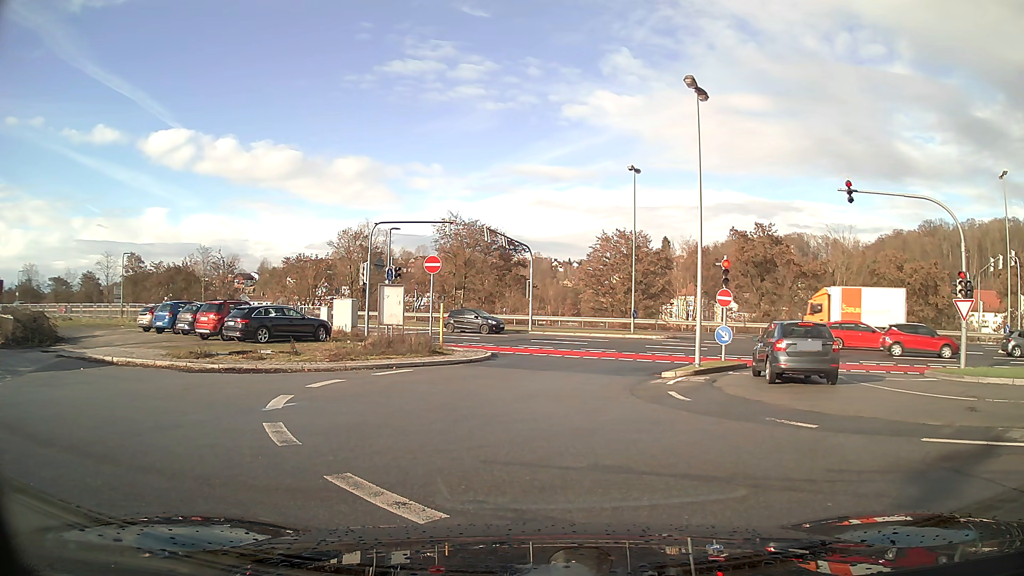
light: Day
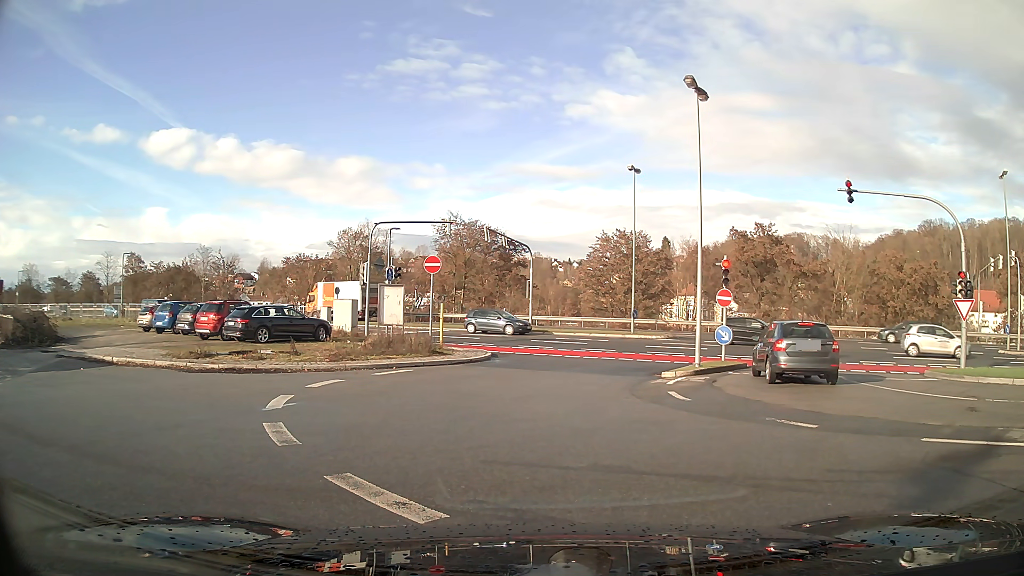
(0.0, 0.0) m; 0°
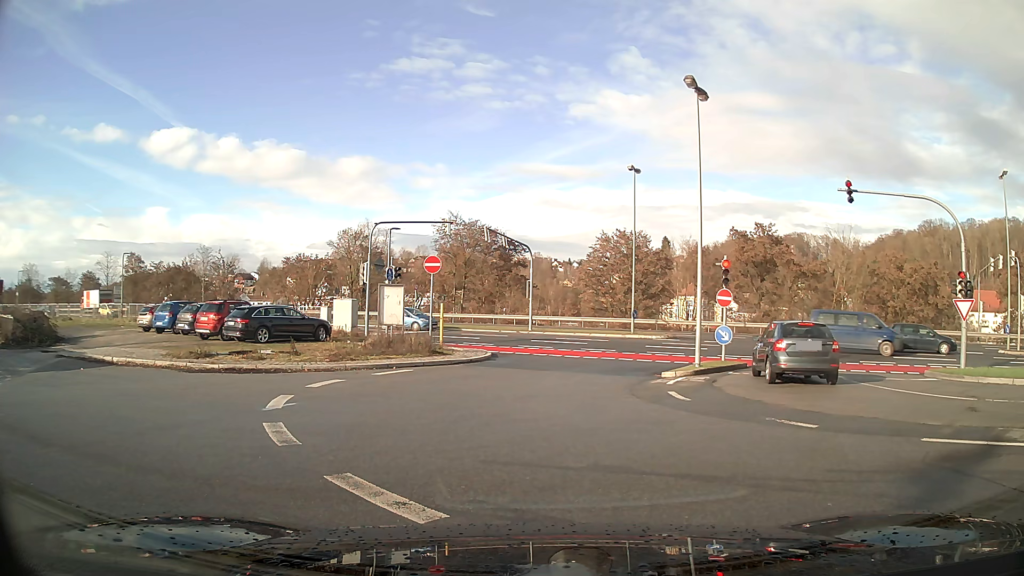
(0.0, 0.0) m; 0°
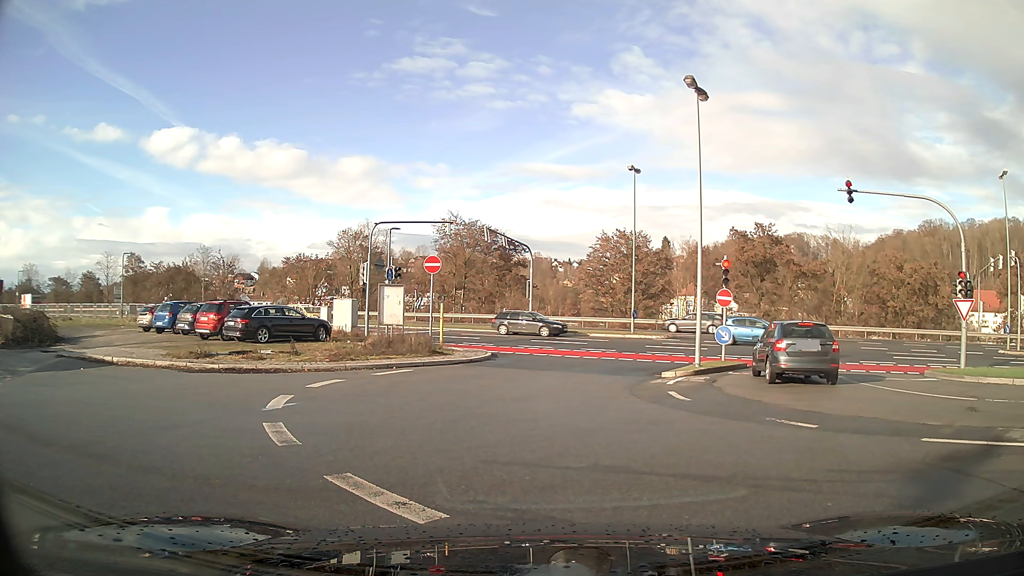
(0.0, 0.0) m; 0°
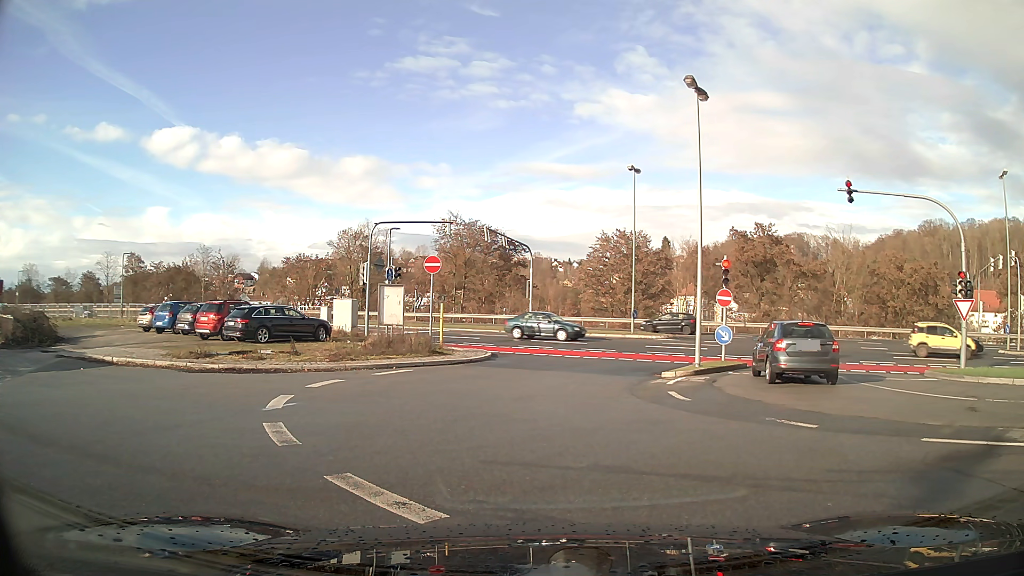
(0.0, 0.0) m; 0°
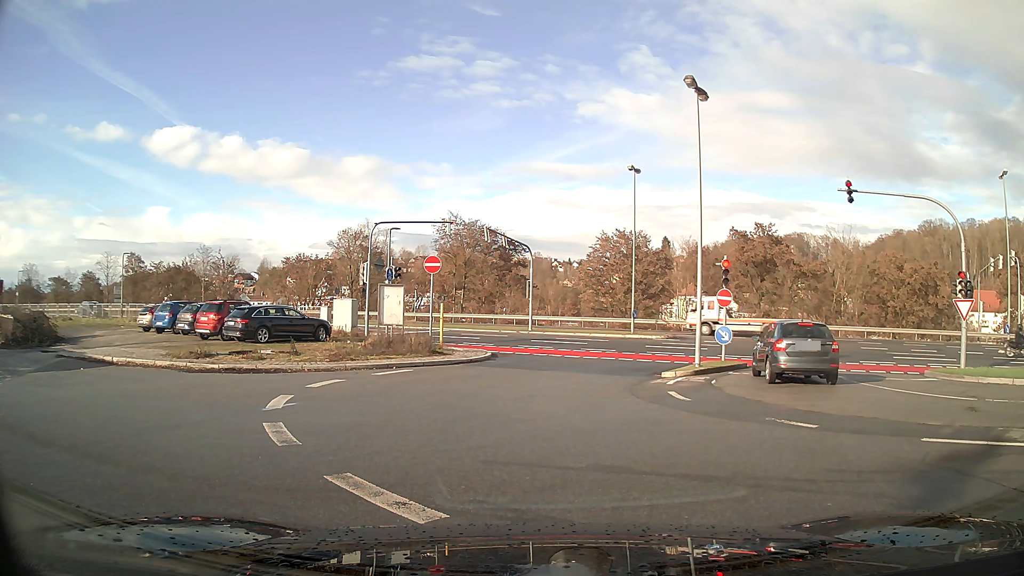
(0.0, 0.0) m; 0°
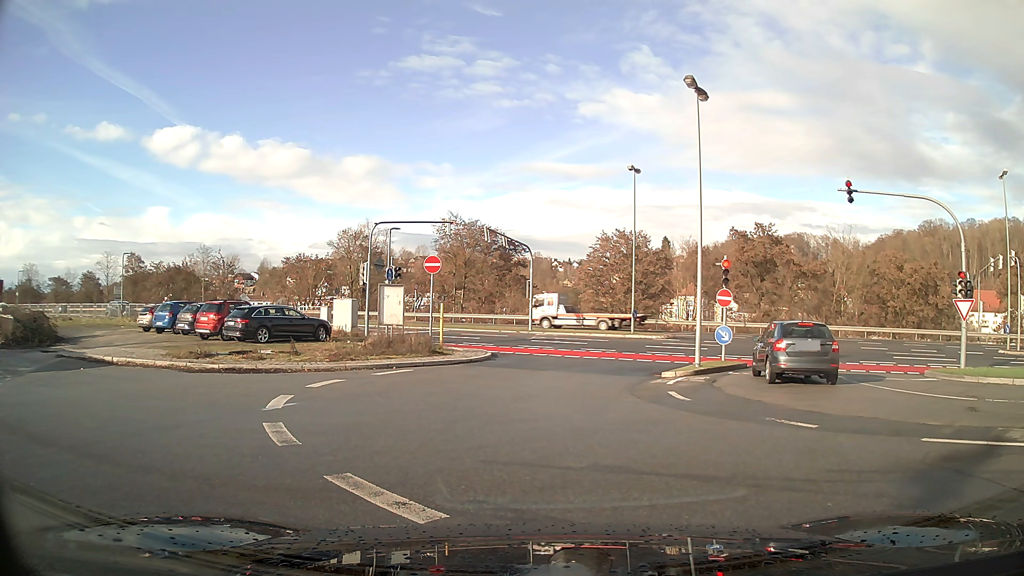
(0.0, 0.0) m; 0°
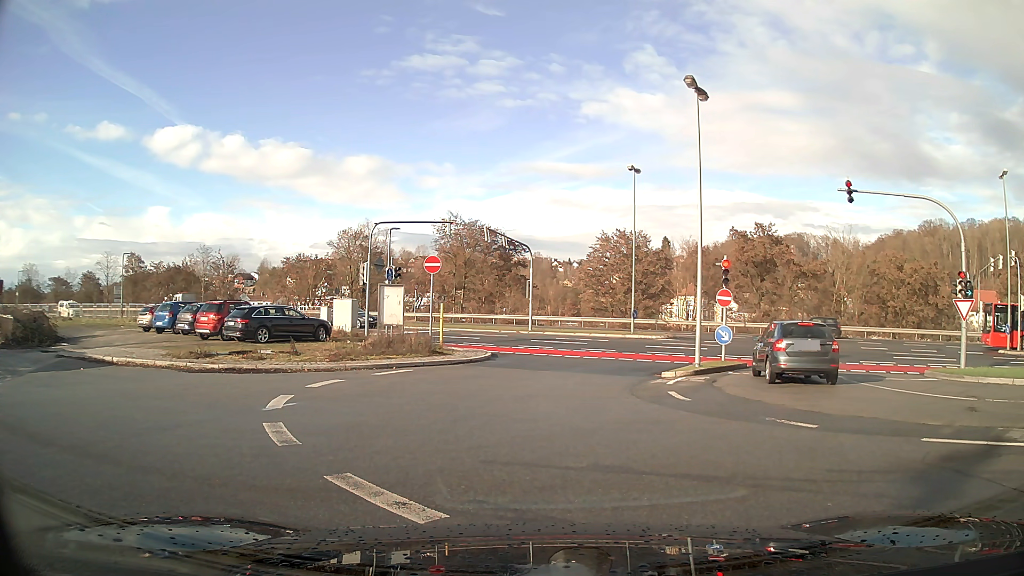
(0.0, 0.0) m; 0°
